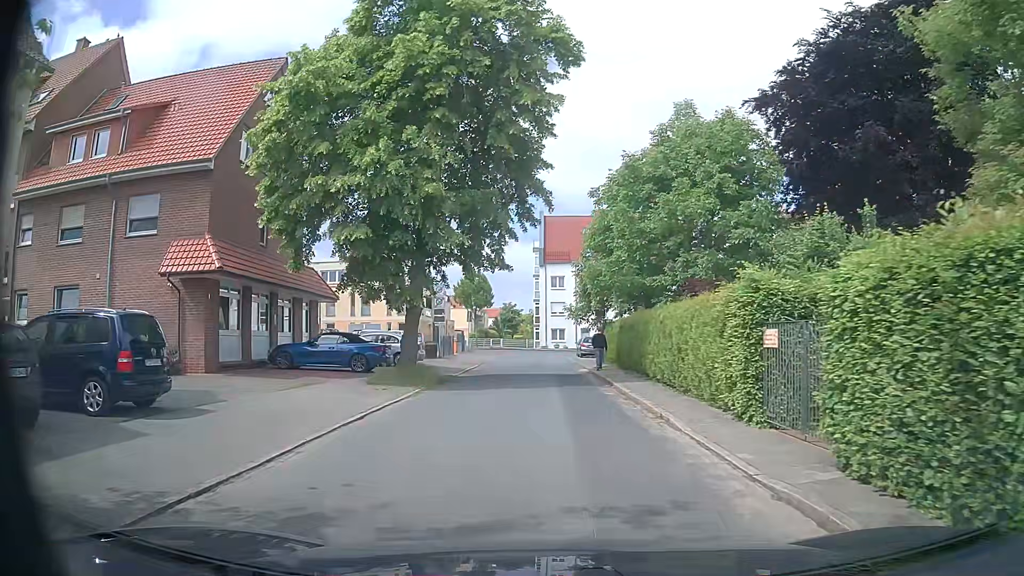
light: Day
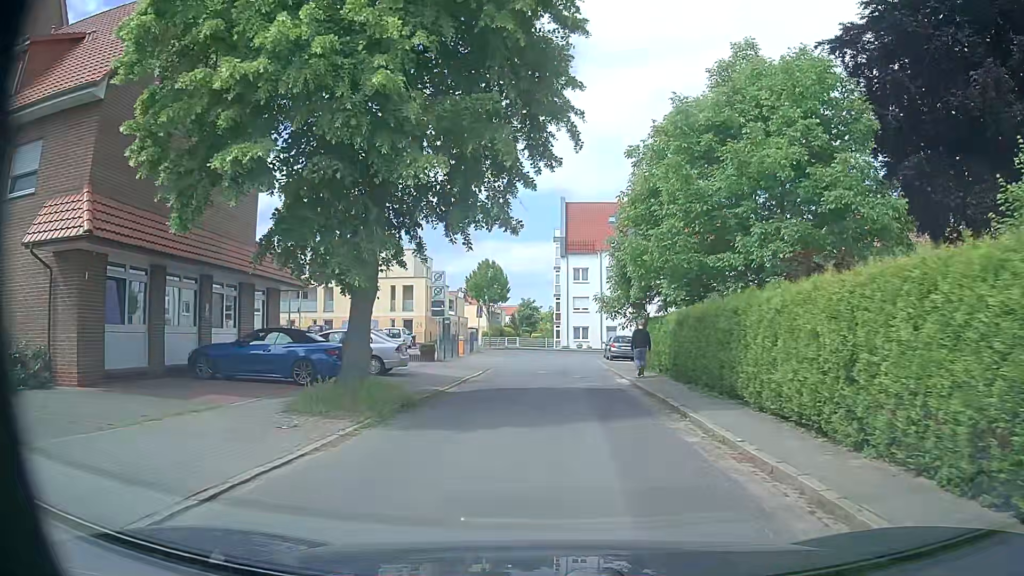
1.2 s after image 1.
(-0.2, +7.5) m; -1°
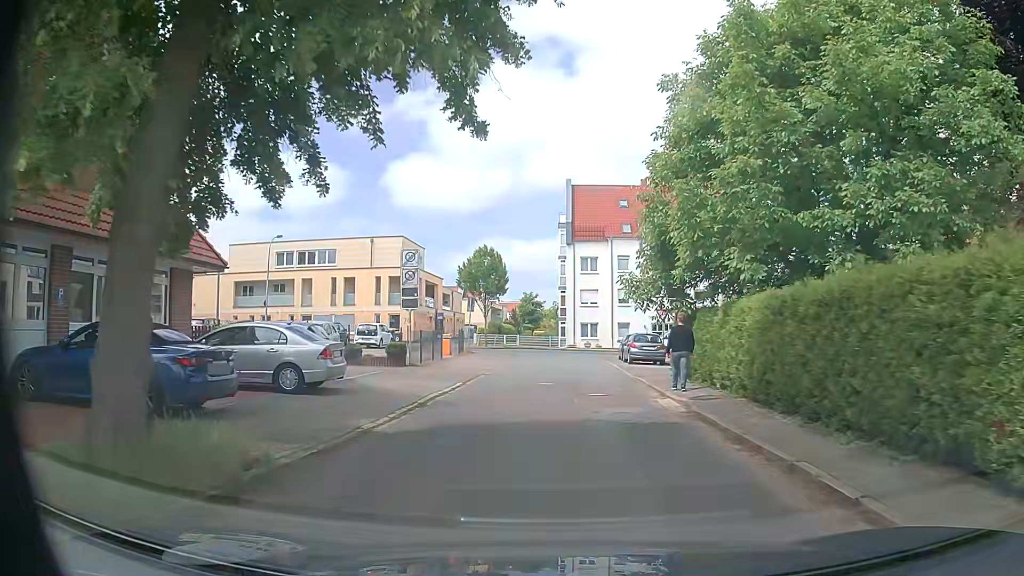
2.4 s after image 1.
(-0.1, +7.4) m; -1°
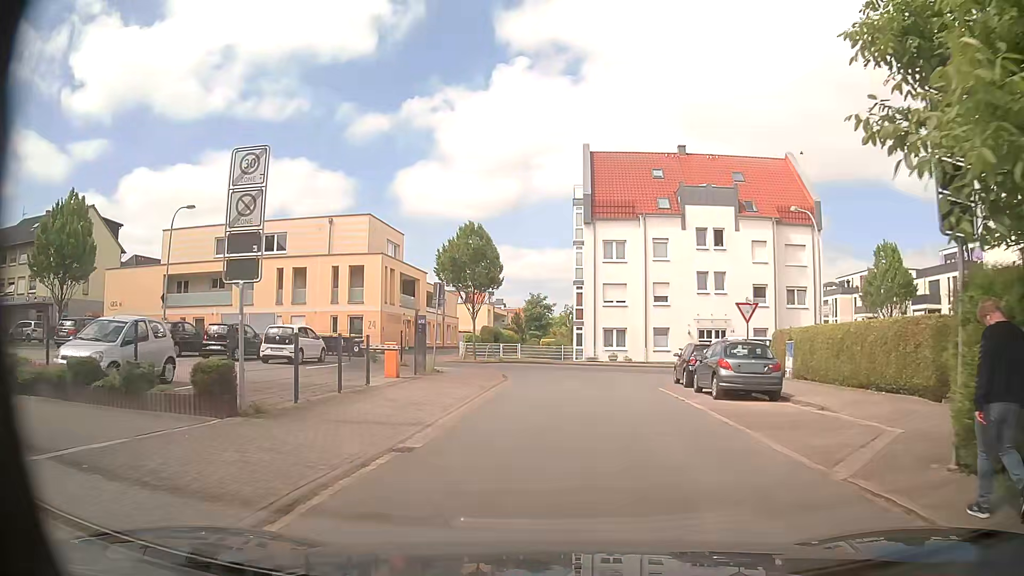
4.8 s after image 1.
(-0.1, +14.7) m; -1°
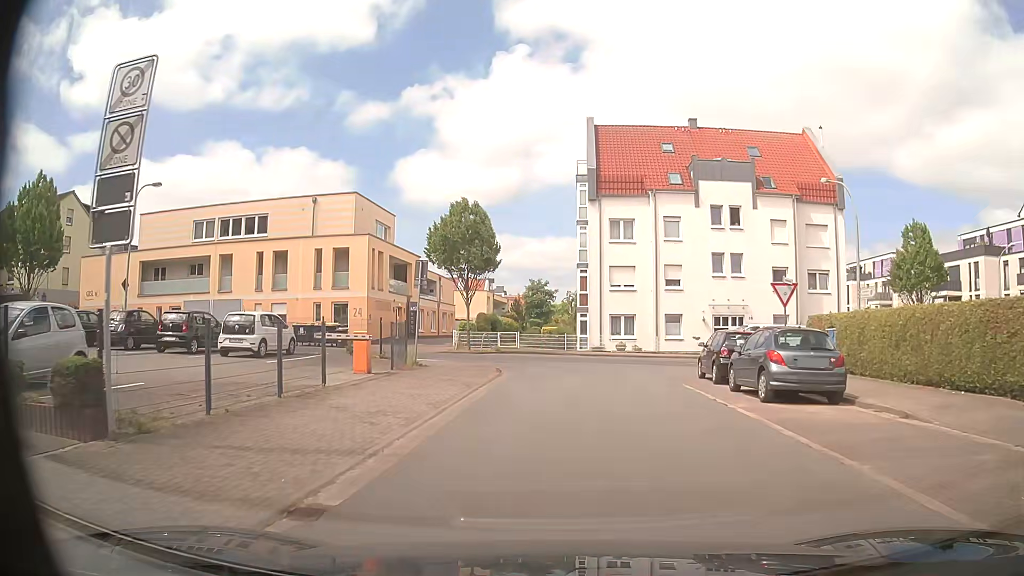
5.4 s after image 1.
(0.0, +3.6) m; +2°
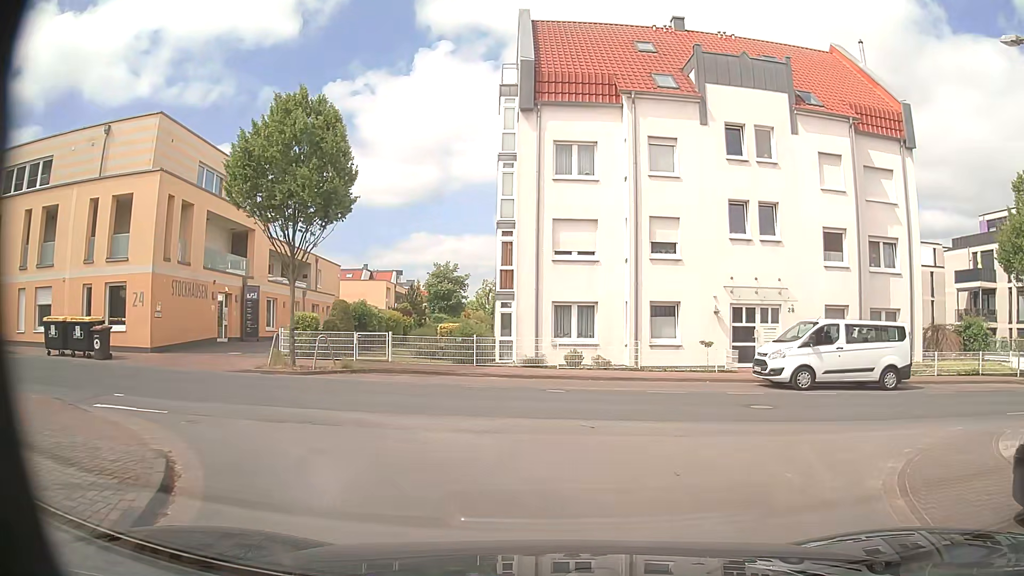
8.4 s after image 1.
(0.0, +16.7) m; +6°
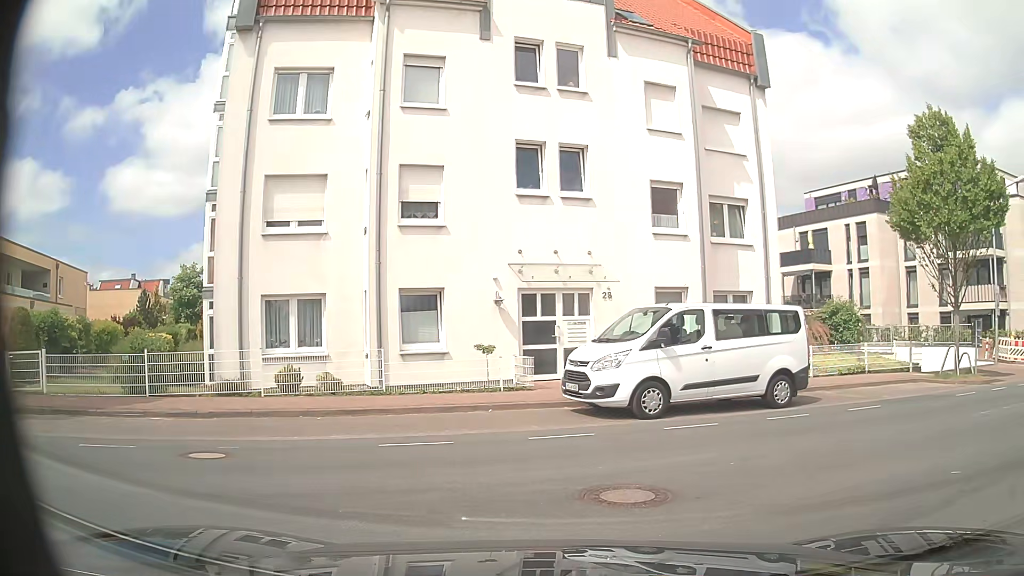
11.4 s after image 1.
(+0.9, +7.0) m; +17°
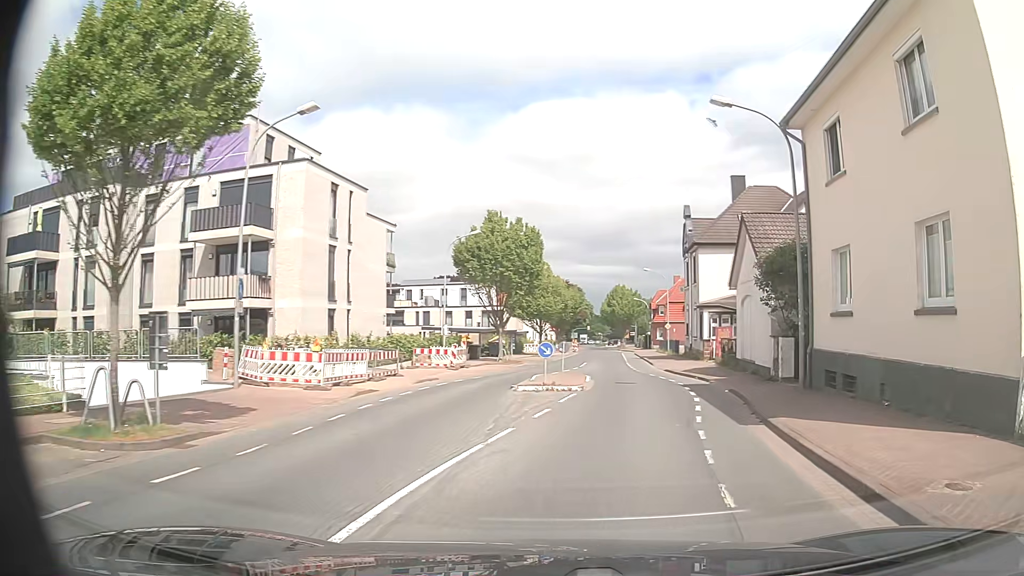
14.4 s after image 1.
(+6.6, +9.0) m; +64°
(+1, +10) (+2, +20) (+3, +30) (+3, +40) (+4, +50) (+5, +60) (+5, +70) (+6, +80) (+6, +90) (+7, +100) m
